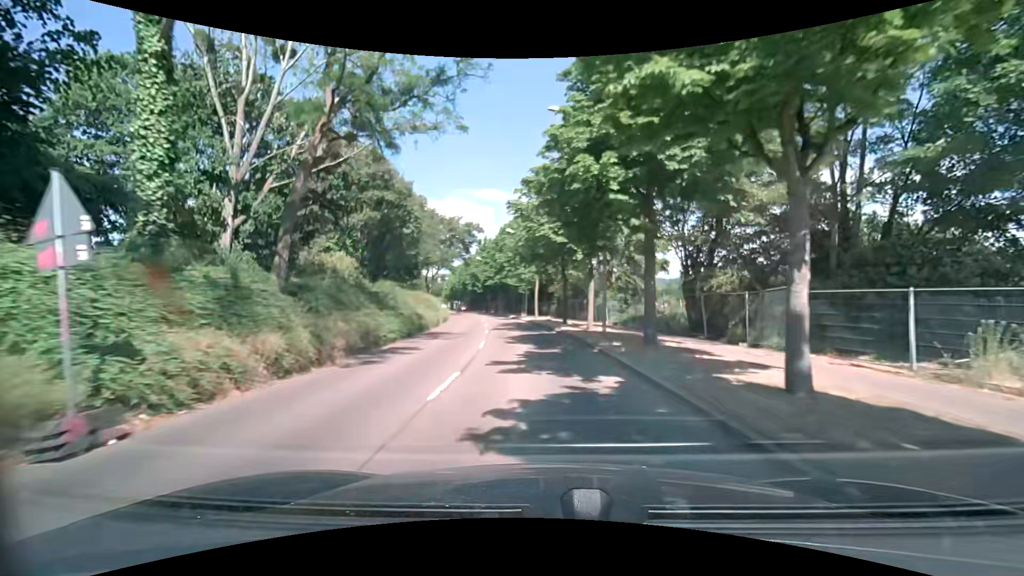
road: tertiary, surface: asphalt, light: Day
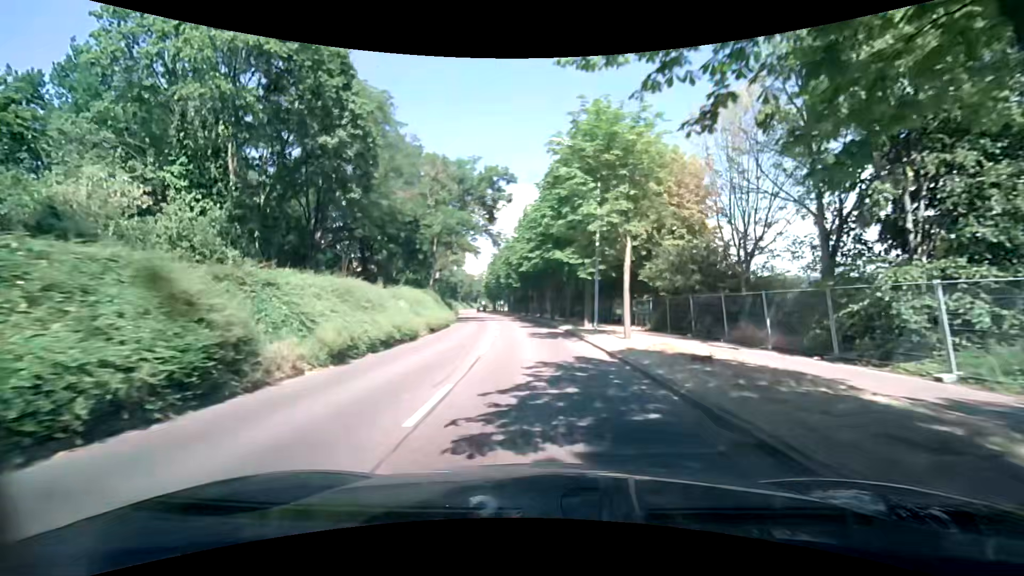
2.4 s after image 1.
(-1.3, +28.5) m; -5°
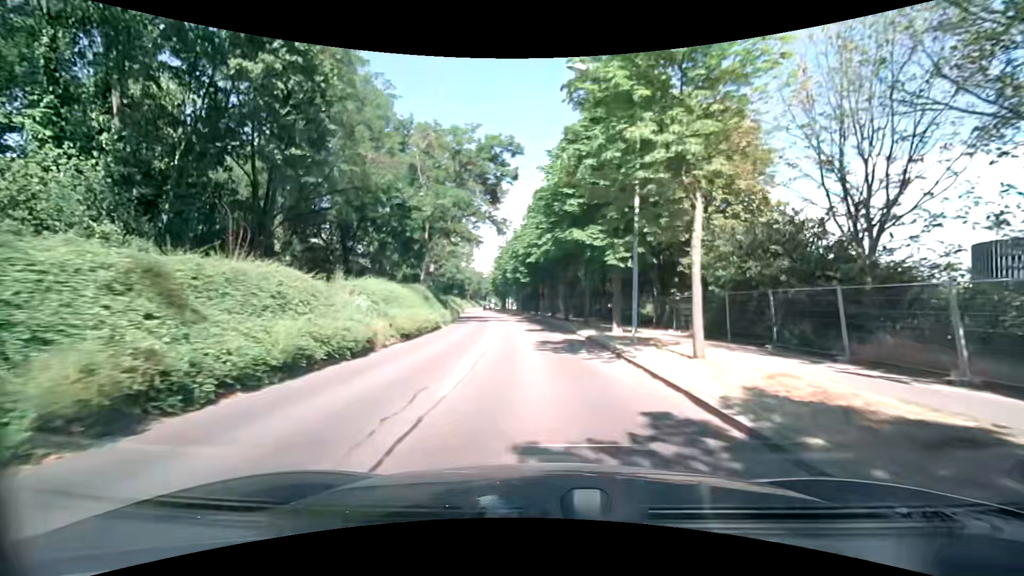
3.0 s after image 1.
(-0.1, +7.1) m; -2°
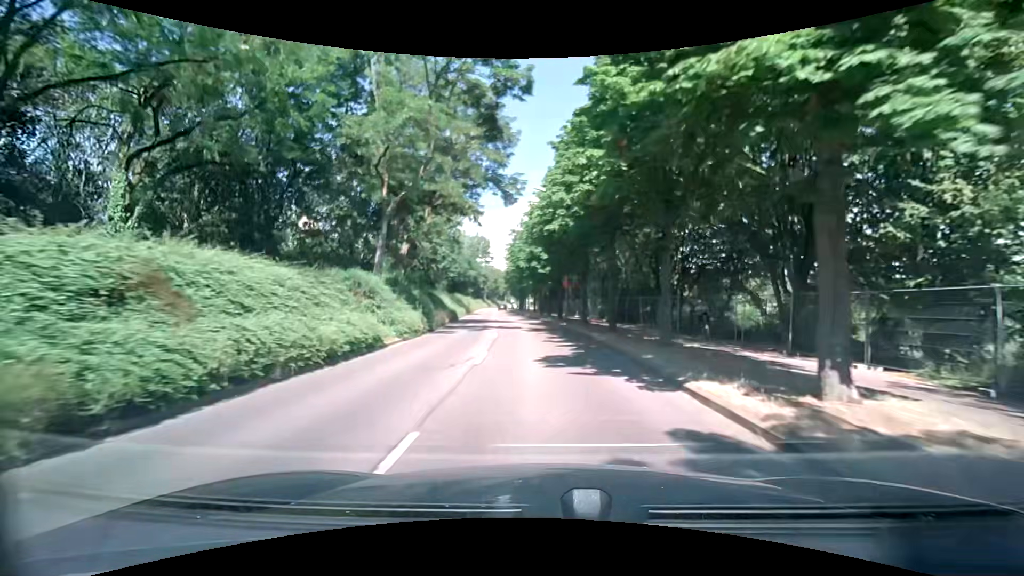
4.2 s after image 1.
(-0.3, +14.3) m; -2°
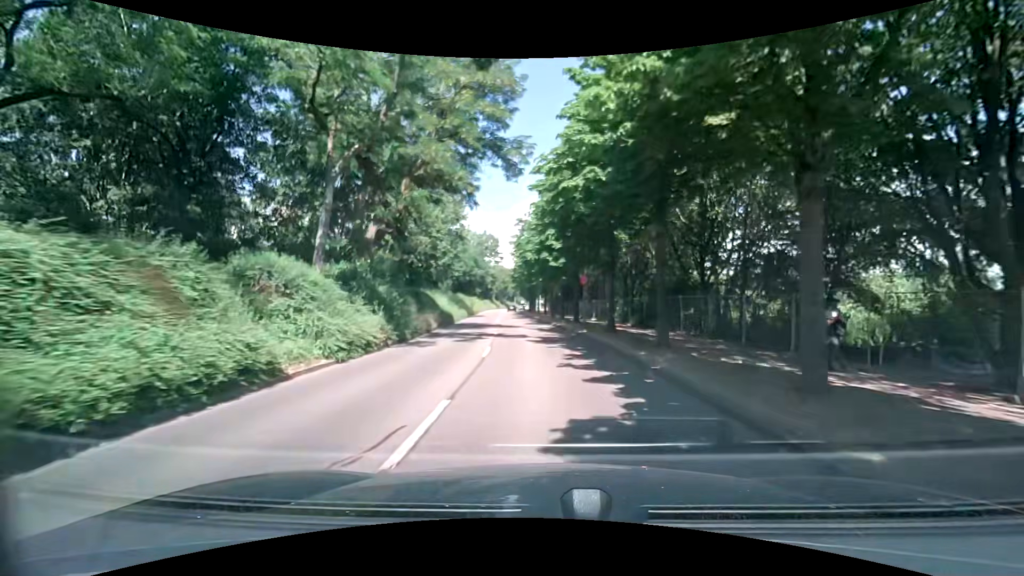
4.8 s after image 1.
(-0.1, +7.2) m; -2°
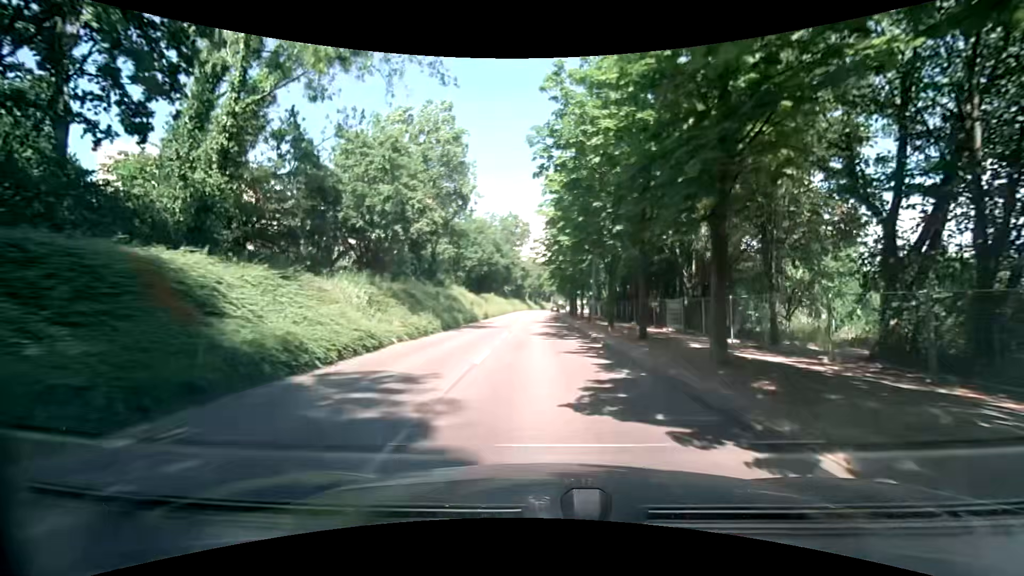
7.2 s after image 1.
(-0.8, +28.7) m; -3°
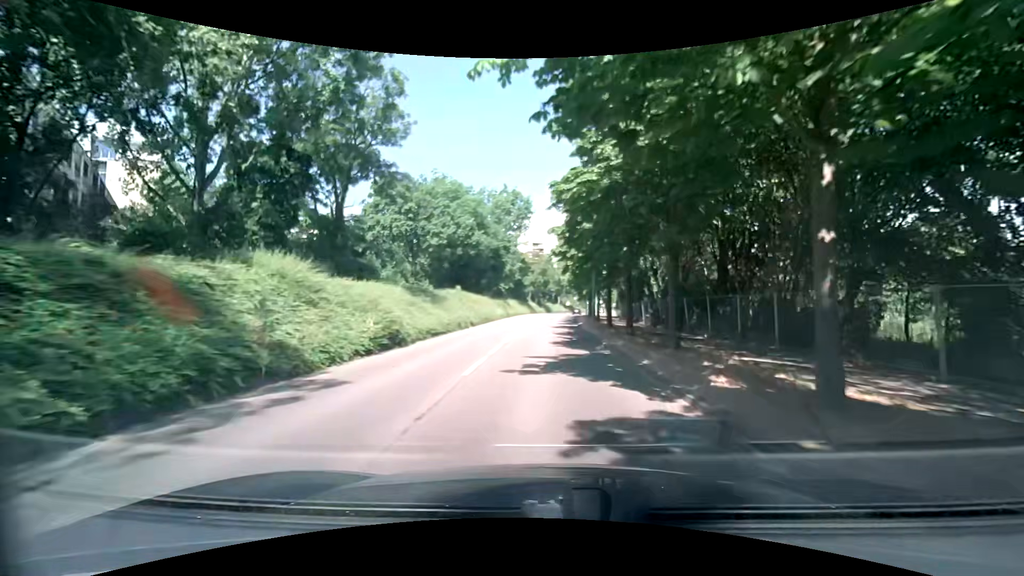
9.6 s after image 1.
(-0.3, +28.7) m; -1°
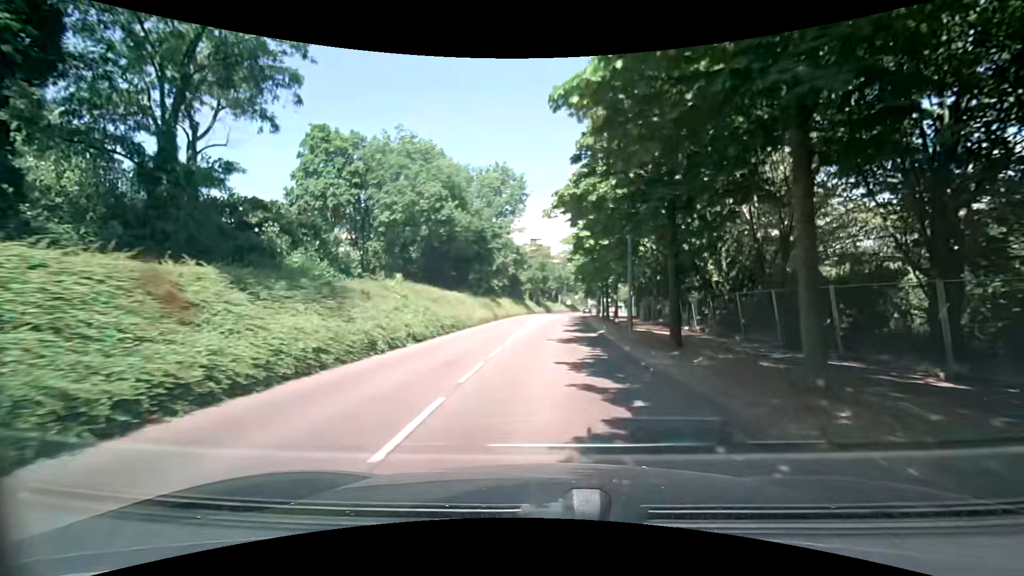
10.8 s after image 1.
(0.0, +14.3) m; 0°
(0, +10) (0, +20) (+1, +30) (+1, +40) (+2, +50) (+2, +60) (+4, +70) (+5, +80) (+6, +90) (+7, +100) m
